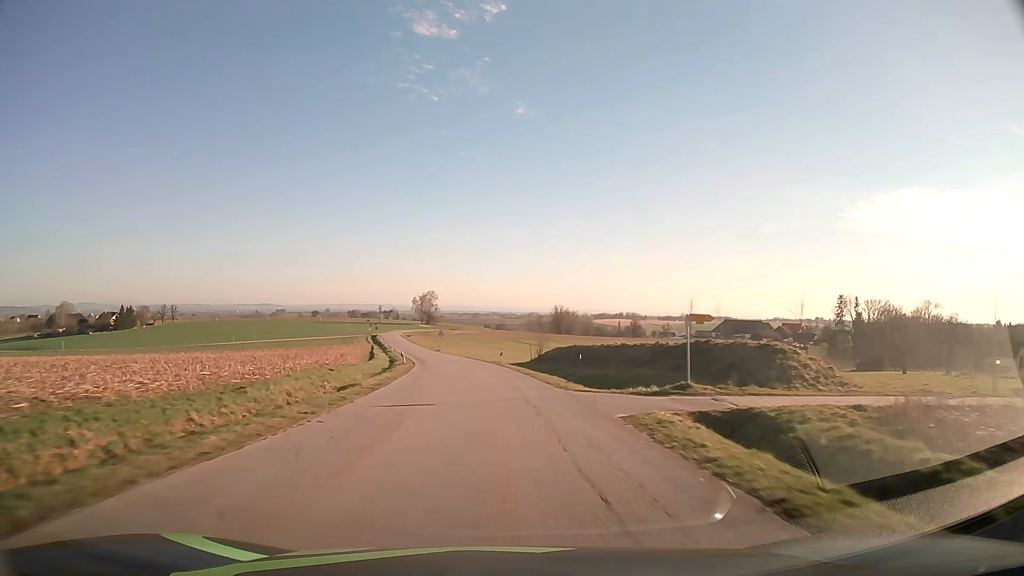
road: tertiary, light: Day
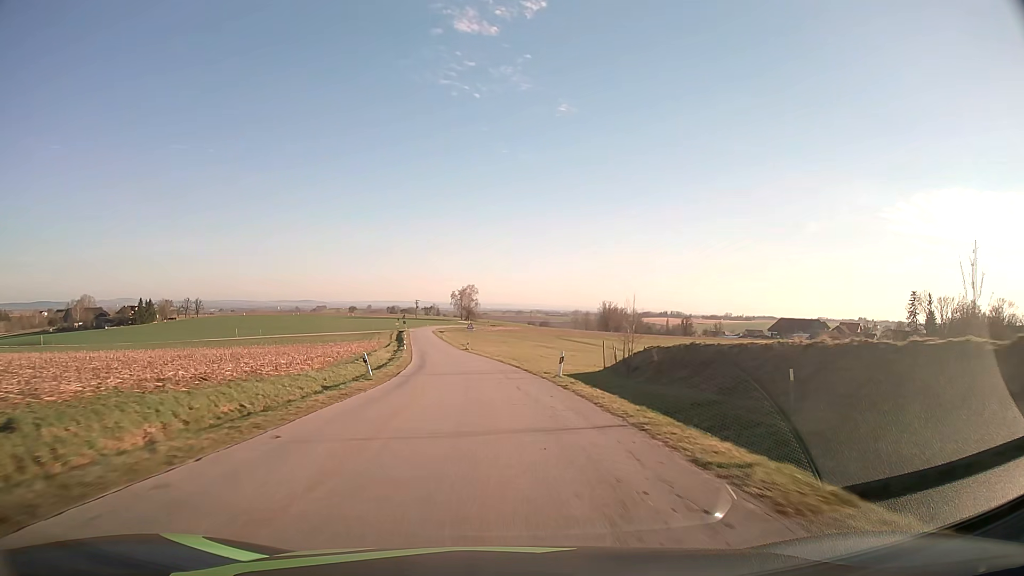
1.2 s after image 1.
(-0.8, +24.5) m; -4°
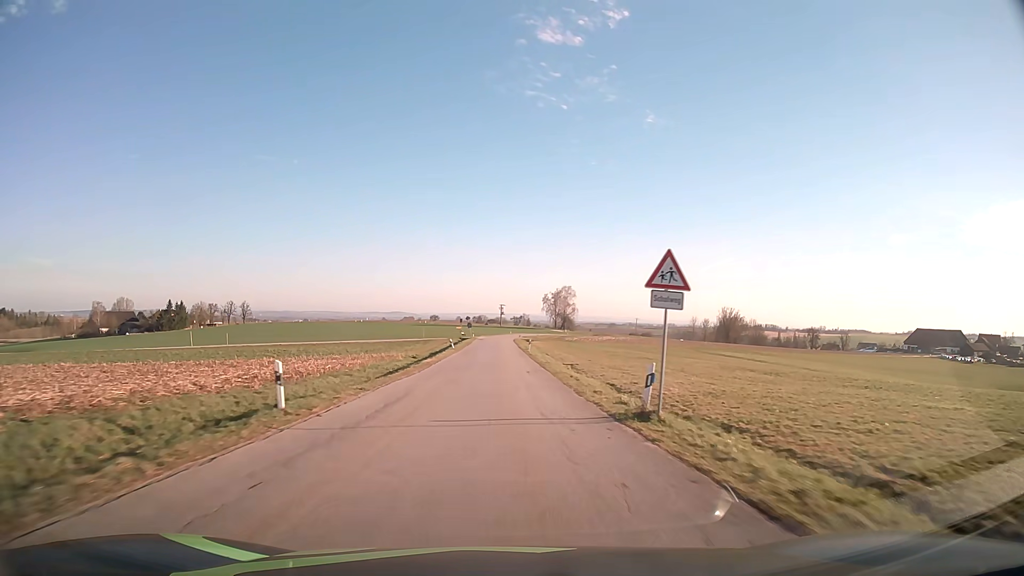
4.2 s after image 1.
(-5.3, +62.2) m; -8°
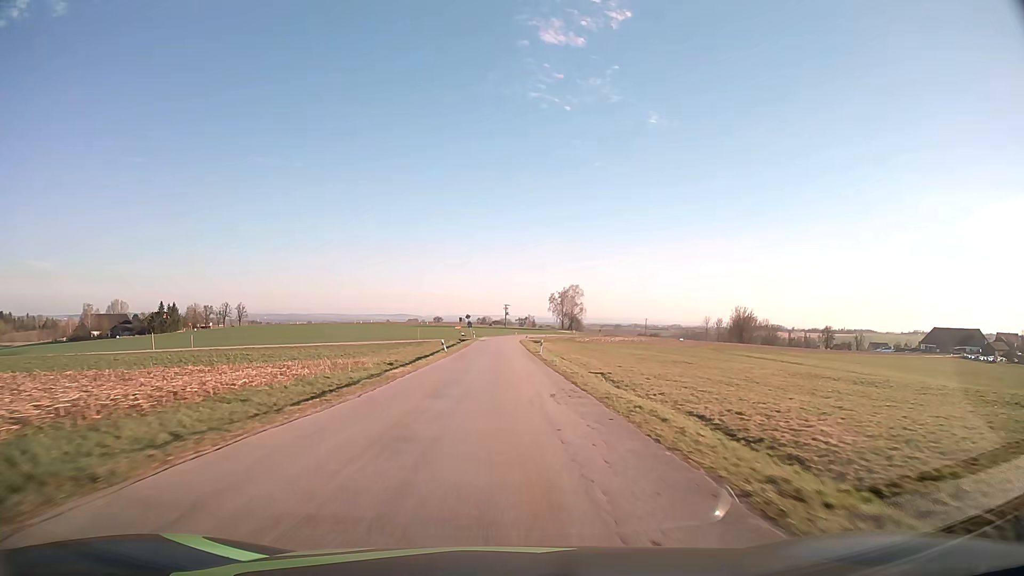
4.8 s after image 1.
(-0.1, +12.7) m; 0°
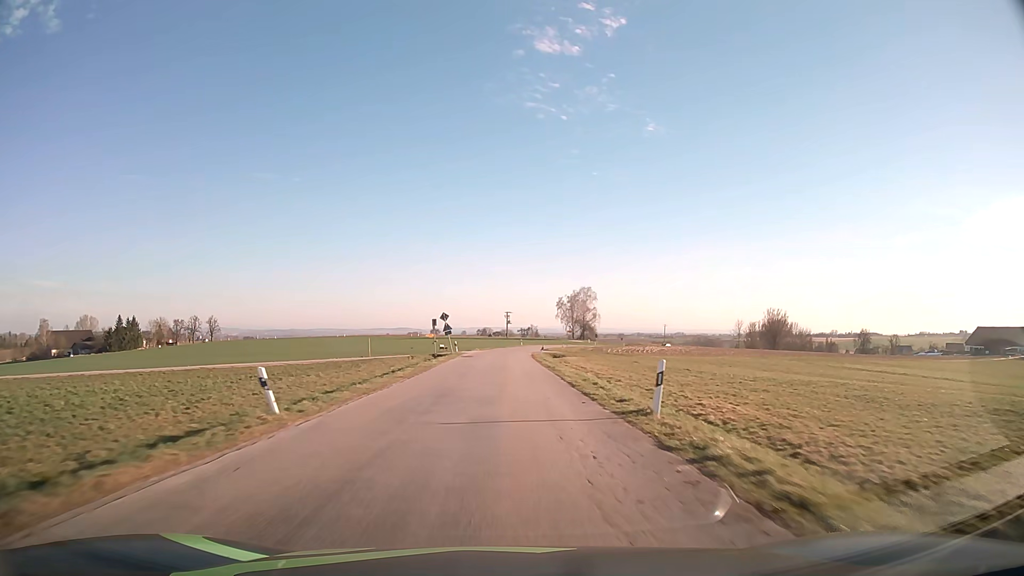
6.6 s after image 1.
(-0.1, +38.1) m; 0°
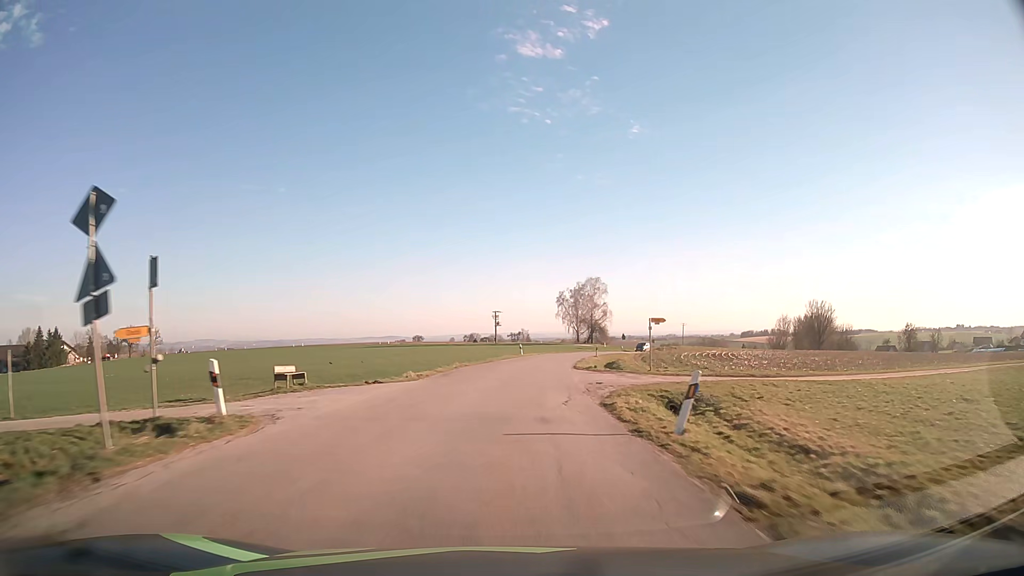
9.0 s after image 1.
(+0.1, +48.9) m; +1°
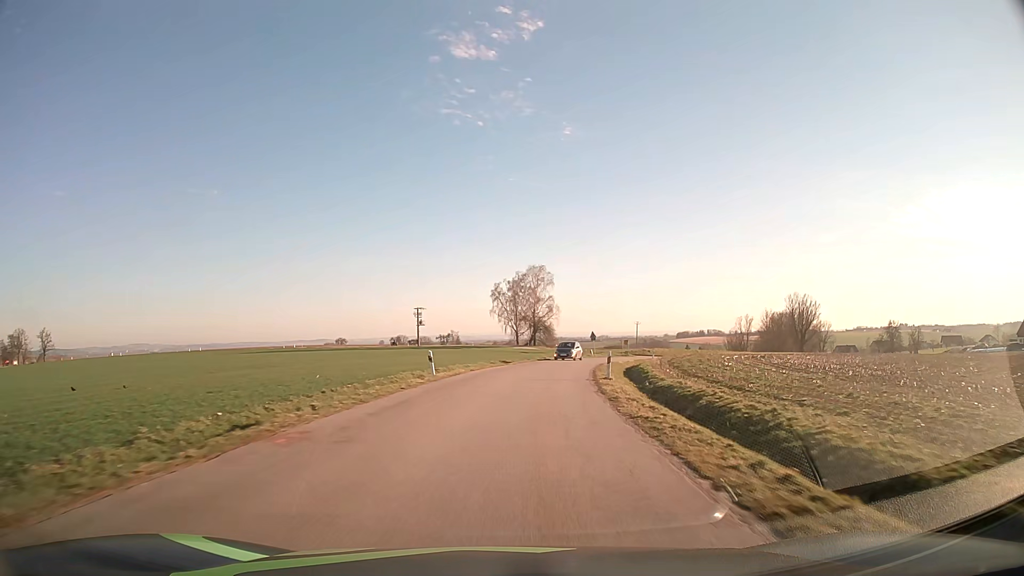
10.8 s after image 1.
(+1.3, +34.7) m; +6°
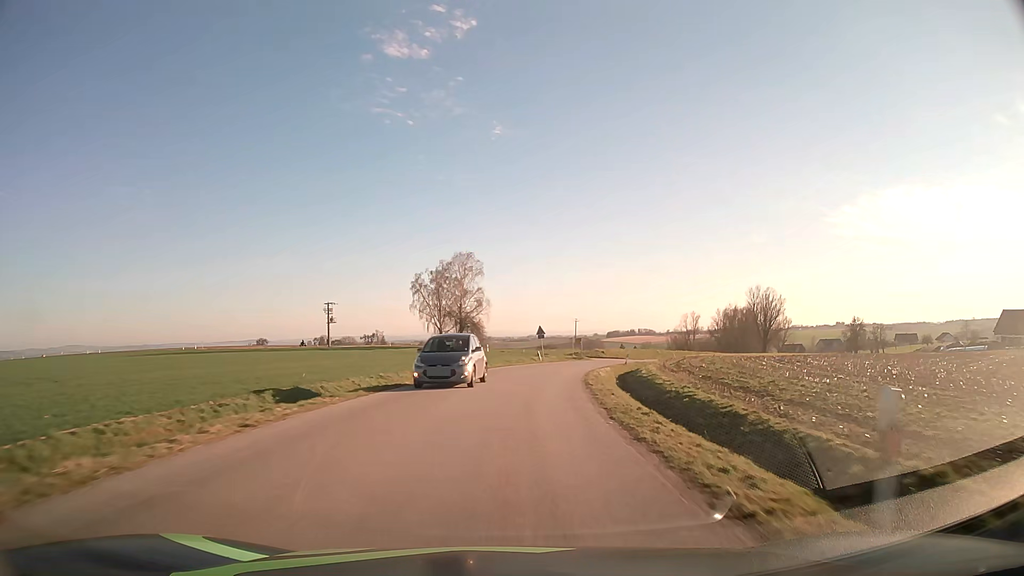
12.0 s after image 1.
(+1.1, +22.2) m; +6°
(0, +10) (+1, +20) (+2, +30) (+3, +40) (+6, +50) (+8, +59) (+12, +69) (+16, +78) (+20, +87) (+26, +95) m
